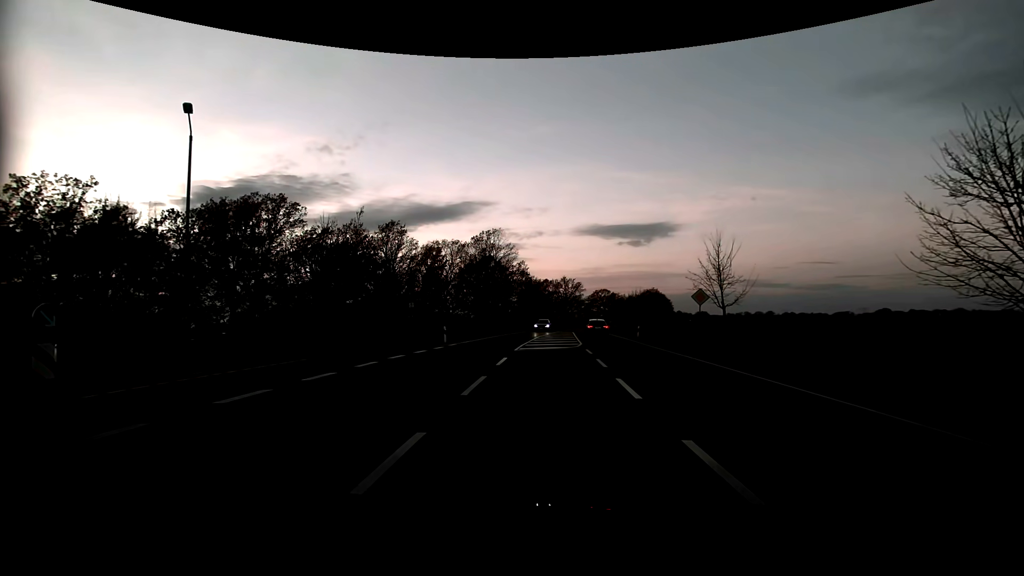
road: primary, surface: asphalt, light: Dusk
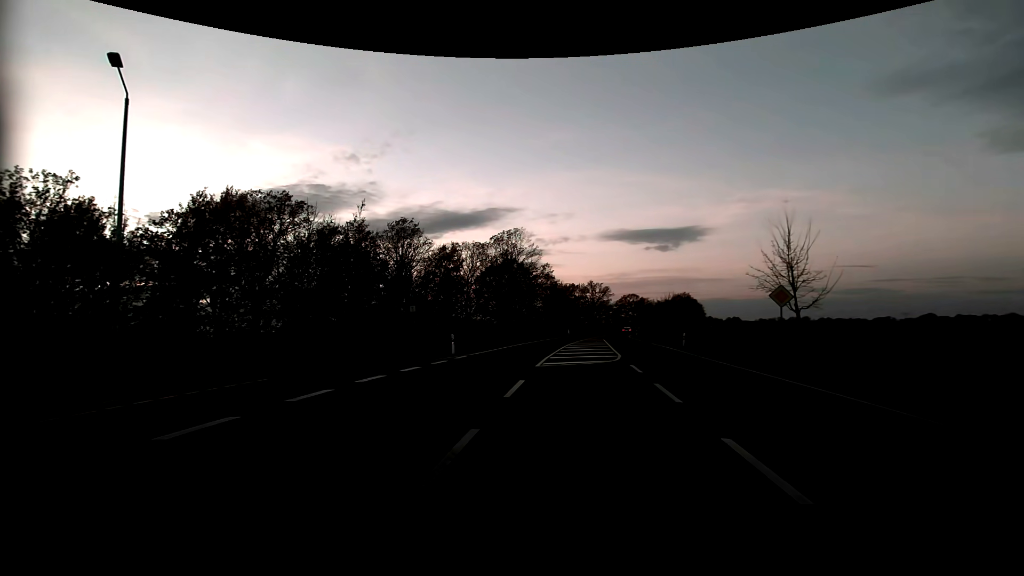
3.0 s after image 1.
(0.0, +5.4) m; -2°
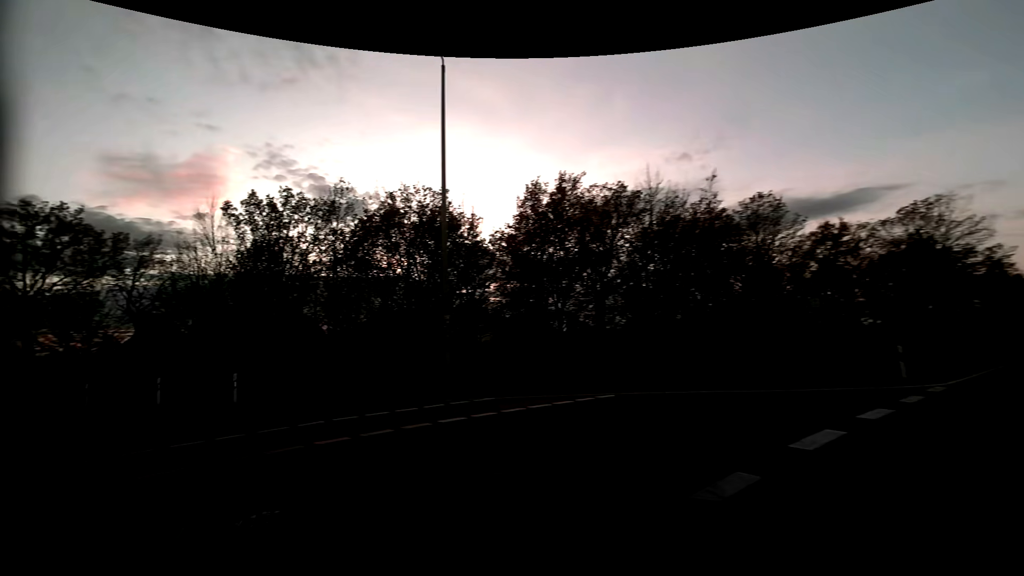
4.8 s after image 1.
(-2.1, +6.5) m; -38°
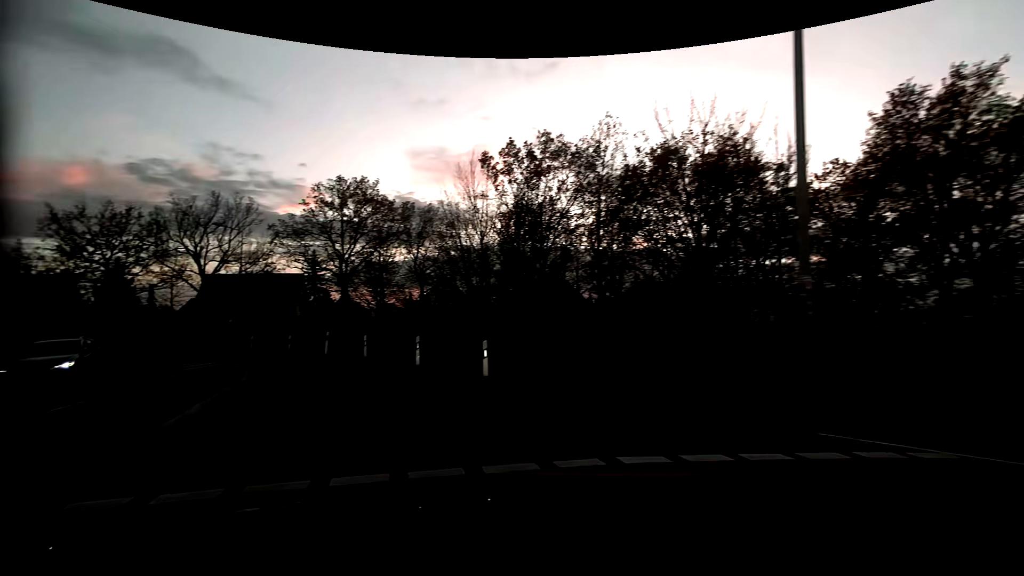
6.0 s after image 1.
(-1.6, +5.5) m; -29°
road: unclassified
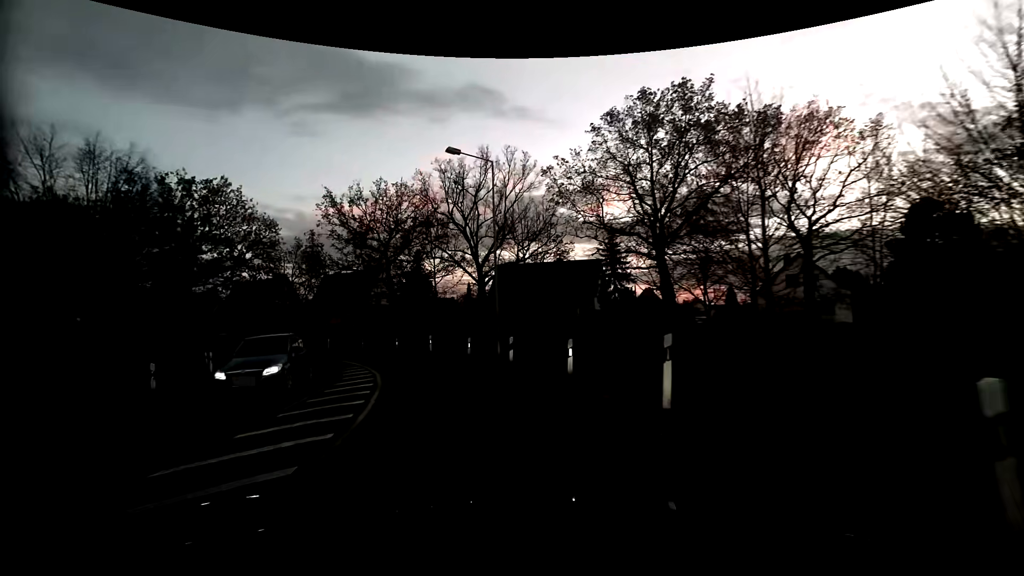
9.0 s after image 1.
(-7.3, +18.0) m; -33°
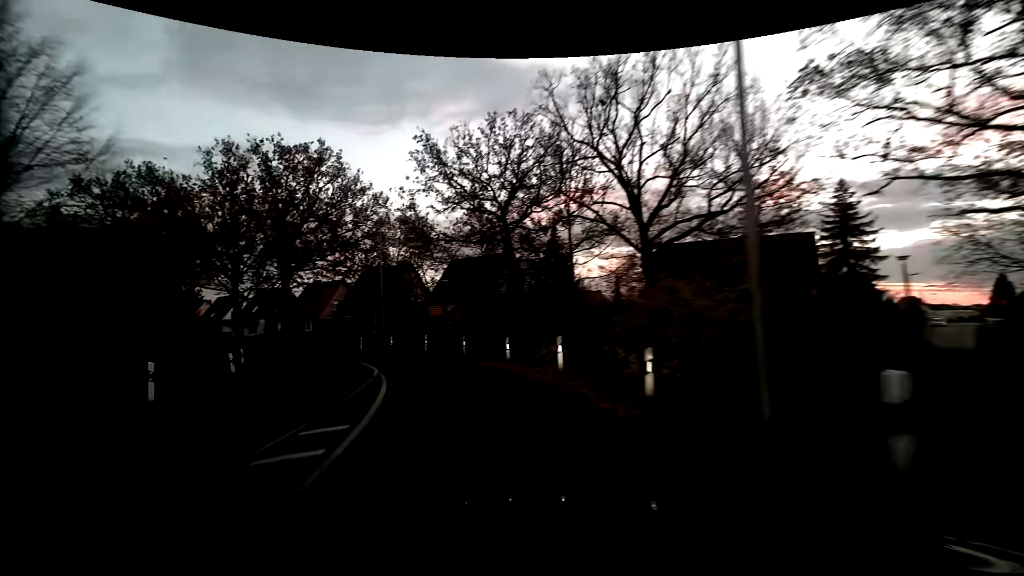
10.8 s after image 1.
(-1.9, +13.5) m; -16°
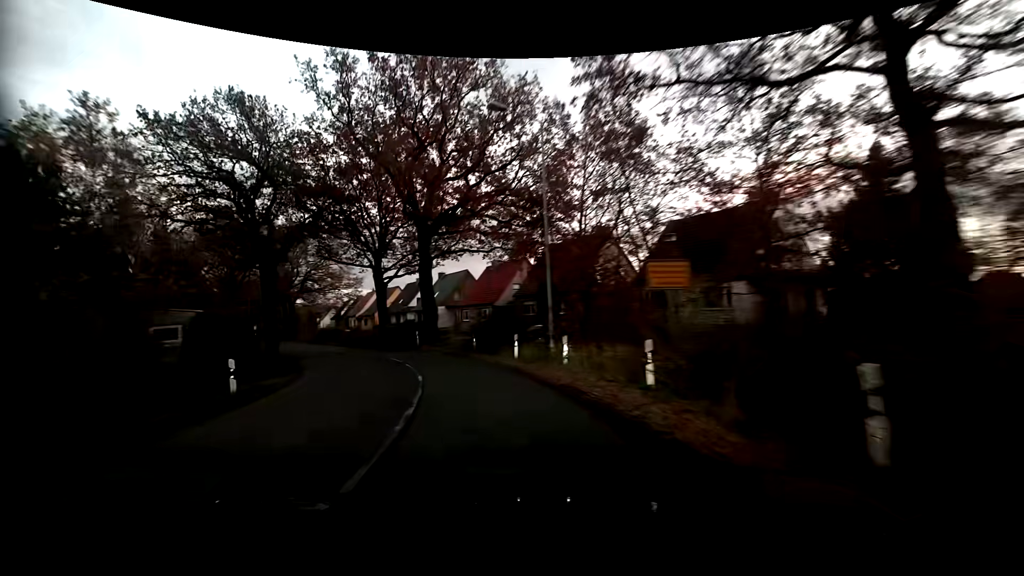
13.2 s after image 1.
(-3.7, +17.9) m; -23°
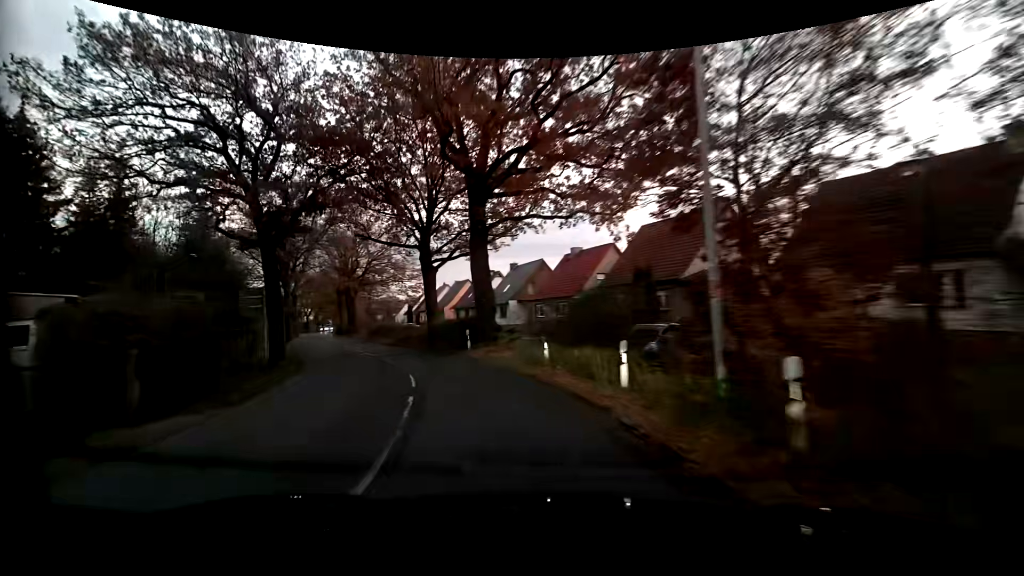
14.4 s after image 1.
(-0.6, +9.1) m; -9°
(-1, +10) (-4, +19) (-8, +29) (-12, +38) (-16, +47) (-21, +56) (-25, +65) (-29, +74) (-34, +83) (-38, +92) m
